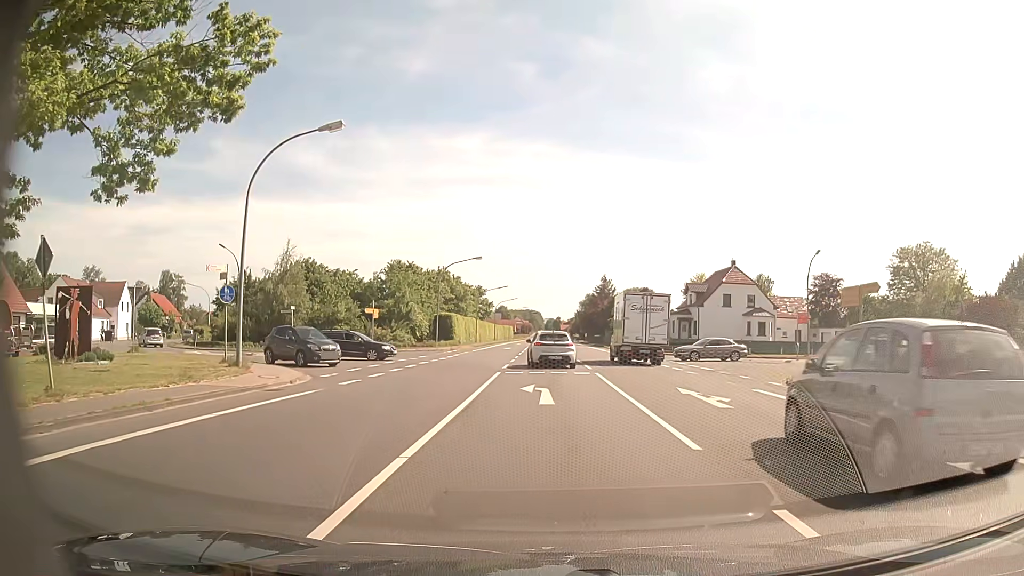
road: primary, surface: asphalt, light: Day
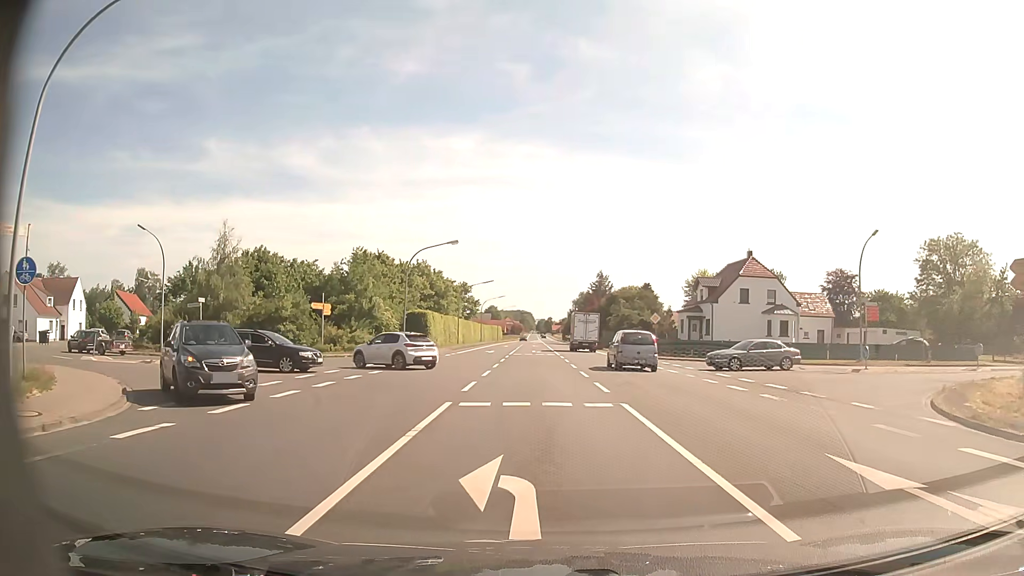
(0.0, +10.4) m; 0°
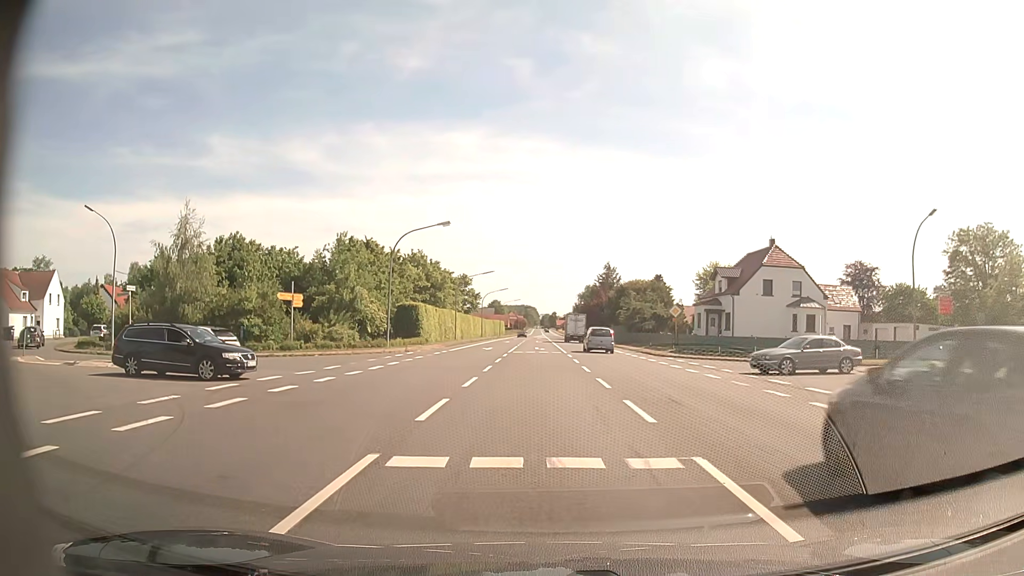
(0.0, +5.9) m; 0°
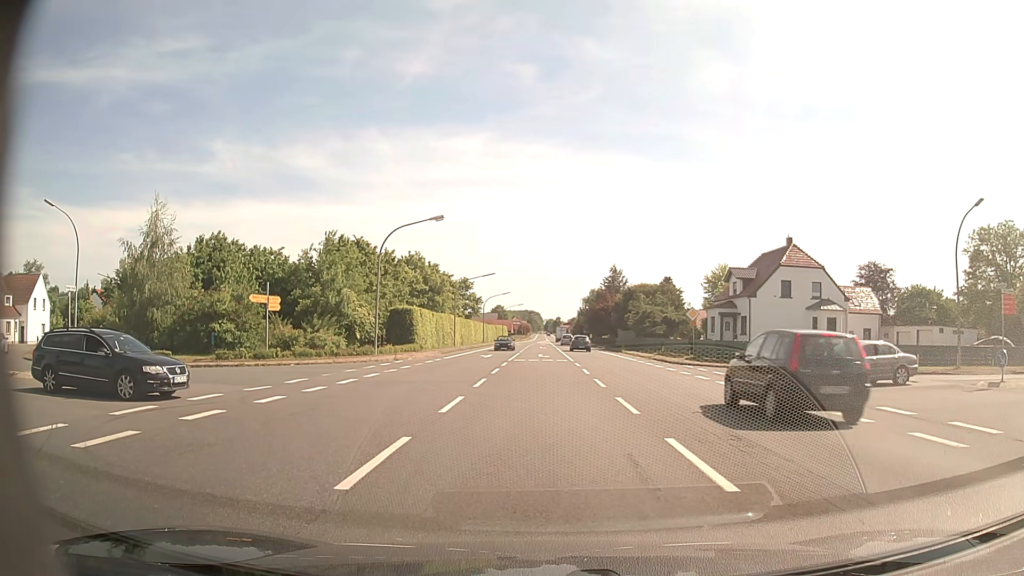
(0.0, +3.7) m; -2°
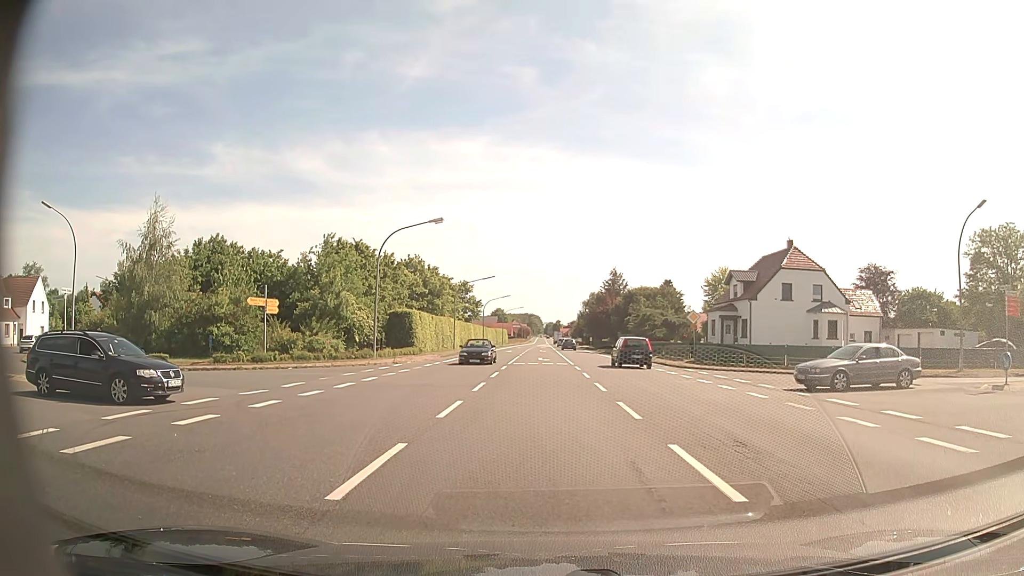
(0.0, +0.3) m; 0°
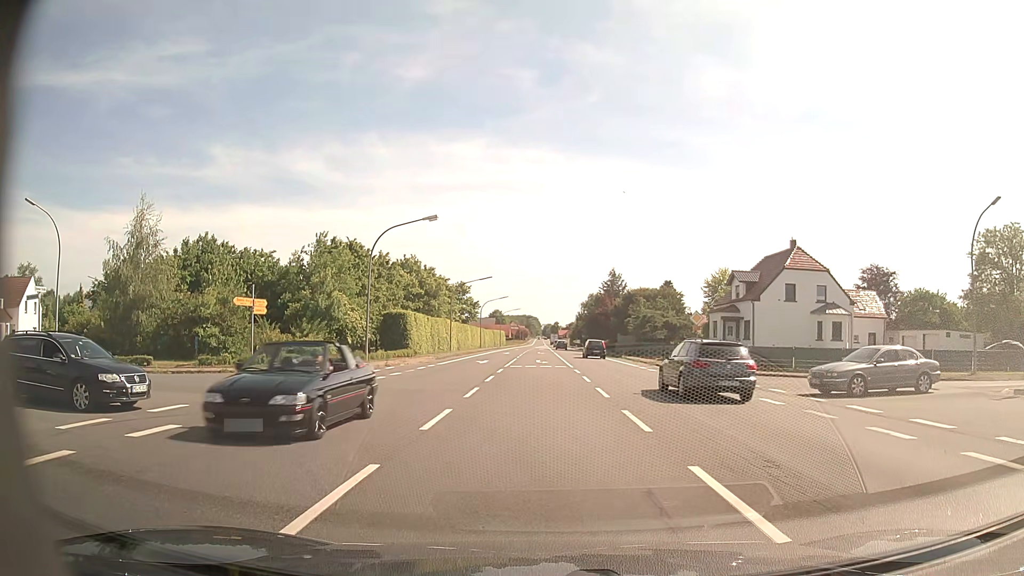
(0.0, +1.5) m; +1°
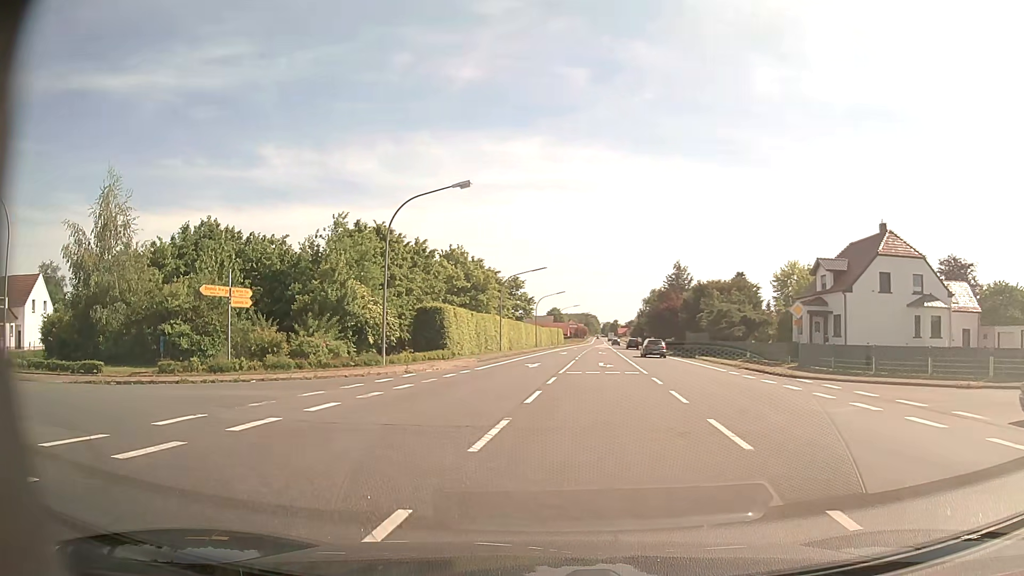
(-0.1, +8.3) m; -4°
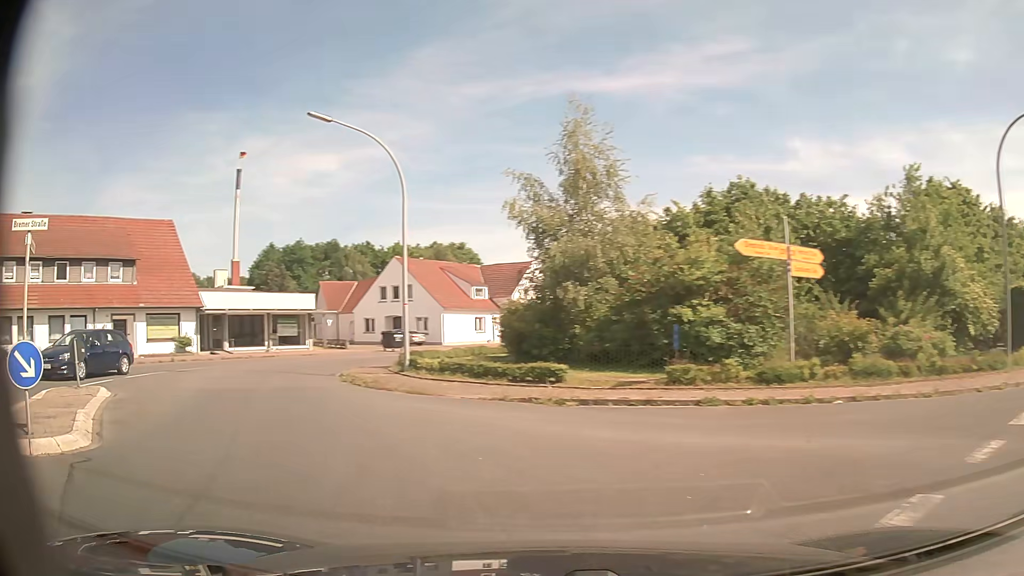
(-3.4, +9.5) m; -46°
(-3, +9) (-8, +18) (-10, +28) (-8, +37) (-5, +47) (0, +55) (+5, +64) (+9, +73) (+14, +82) (+19, +91) m
